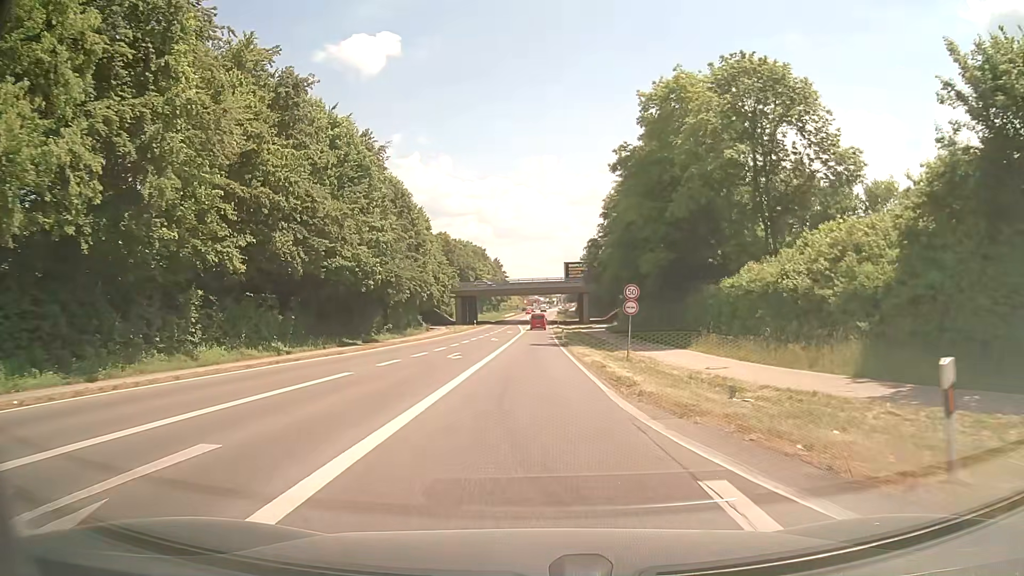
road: tertiary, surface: asphalt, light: Day
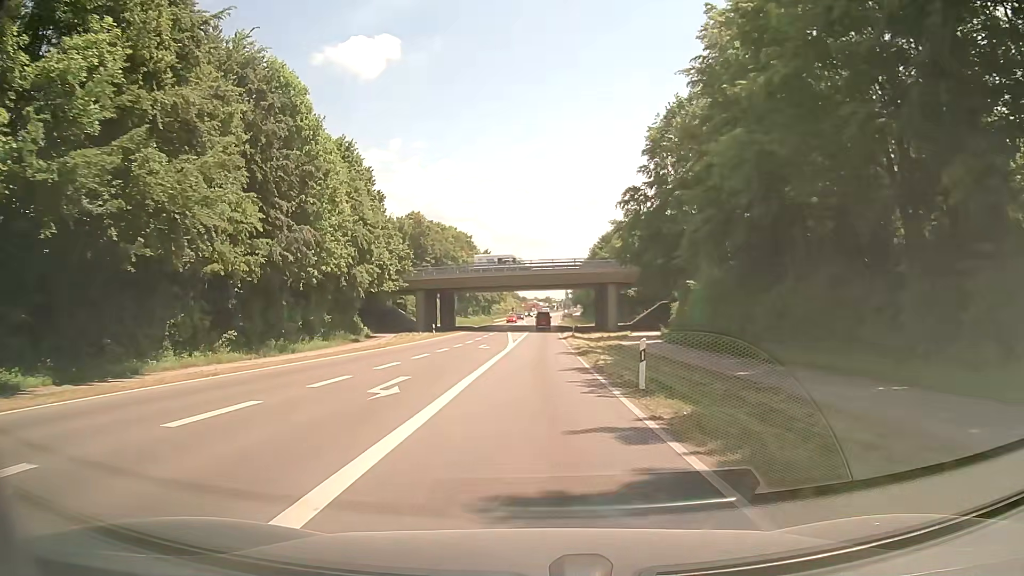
(-0.2, +38.1) m; 0°
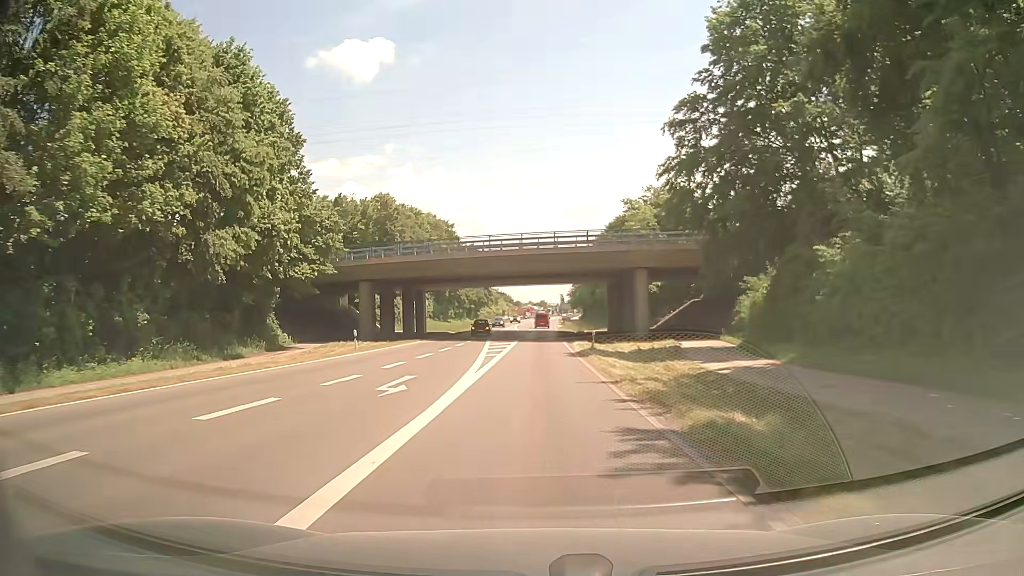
(+0.1, +23.4) m; +1°
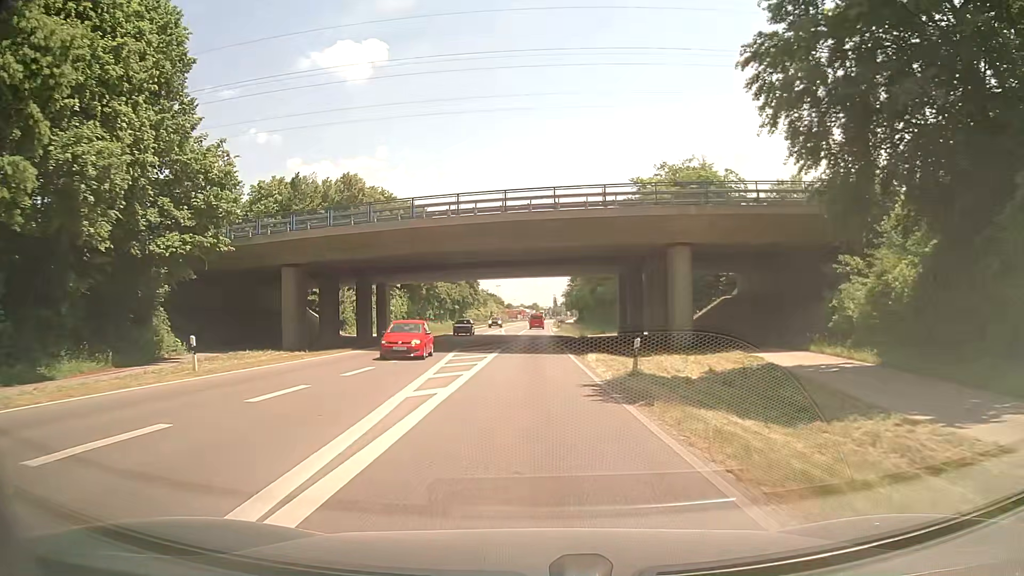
(+0.1, +15.9) m; 0°
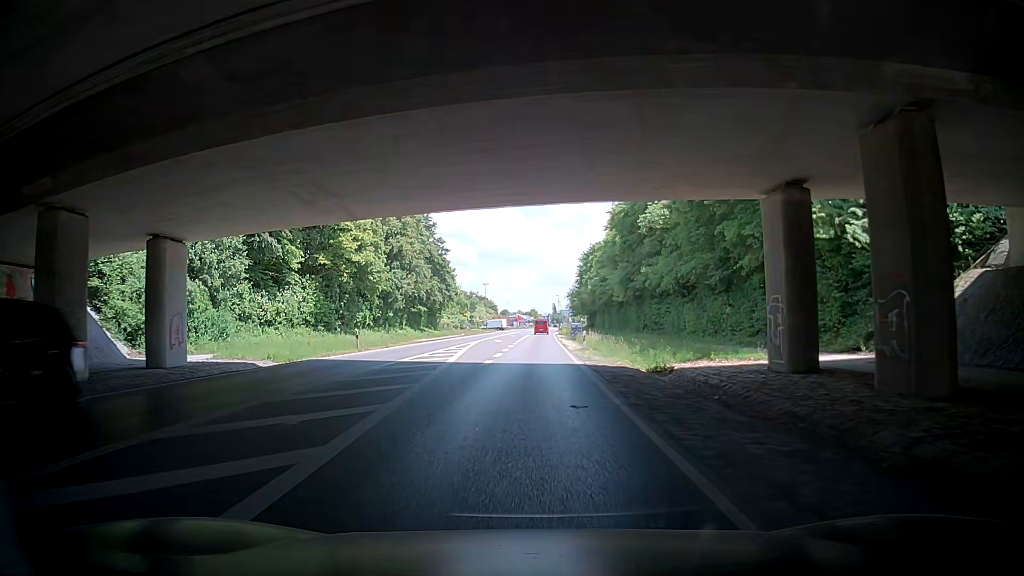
(+0.3, +38.7) m; -1°
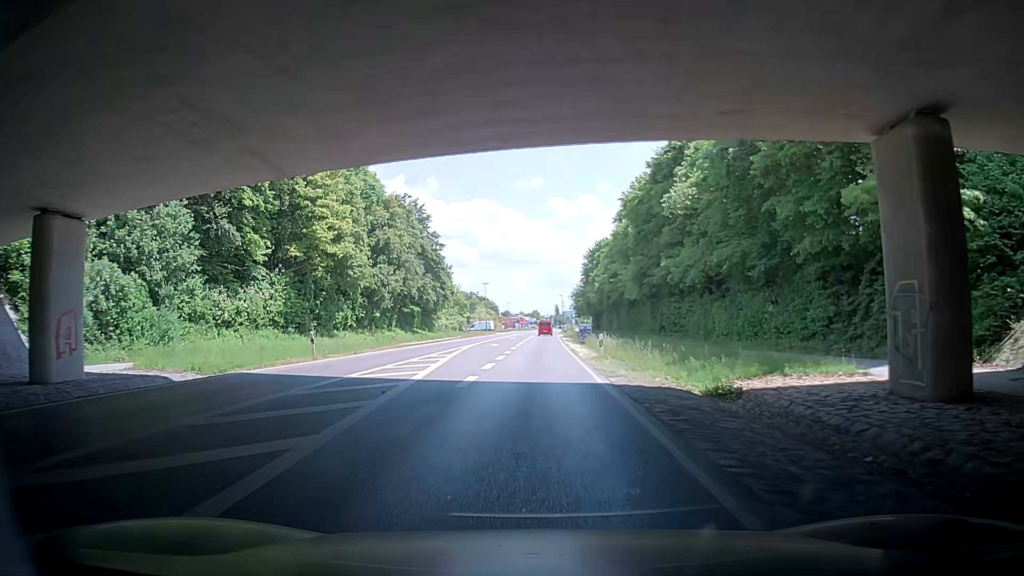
(+0.1, +7.4) m; 0°
(0, +10) (0, +20) (0, +30) (+1, +40) (+1, +50) (+2, +60) (+3, +70) (+3, +80) (+4, +90) (+5, +100) m
